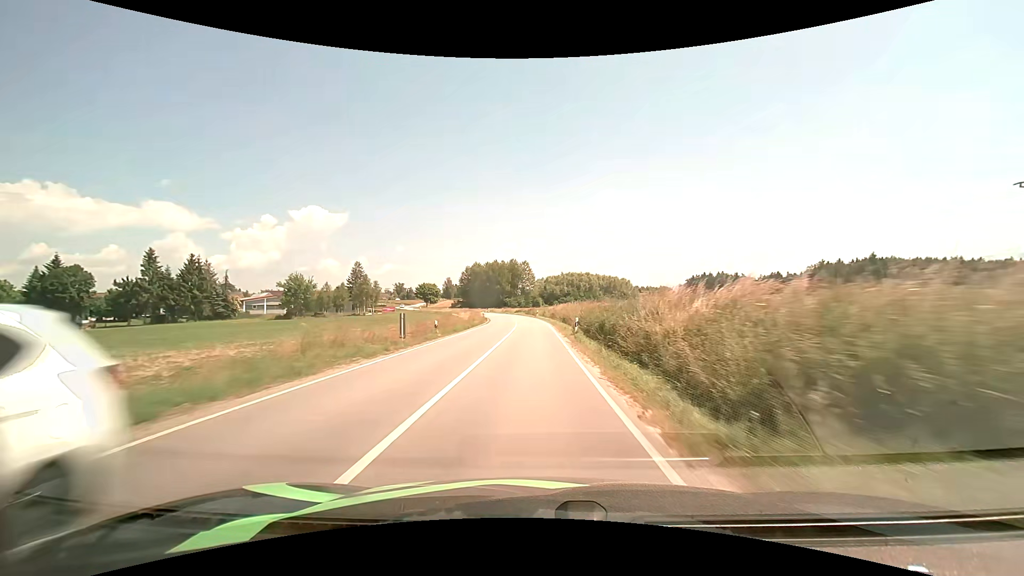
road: secondary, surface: asphalt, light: Day
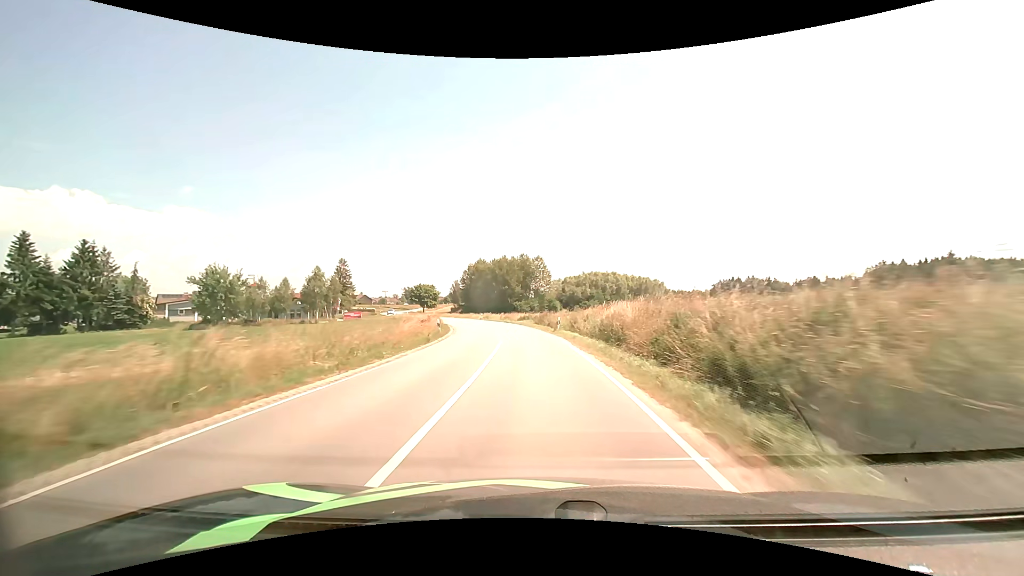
(-0.4, +36.7) m; -2°
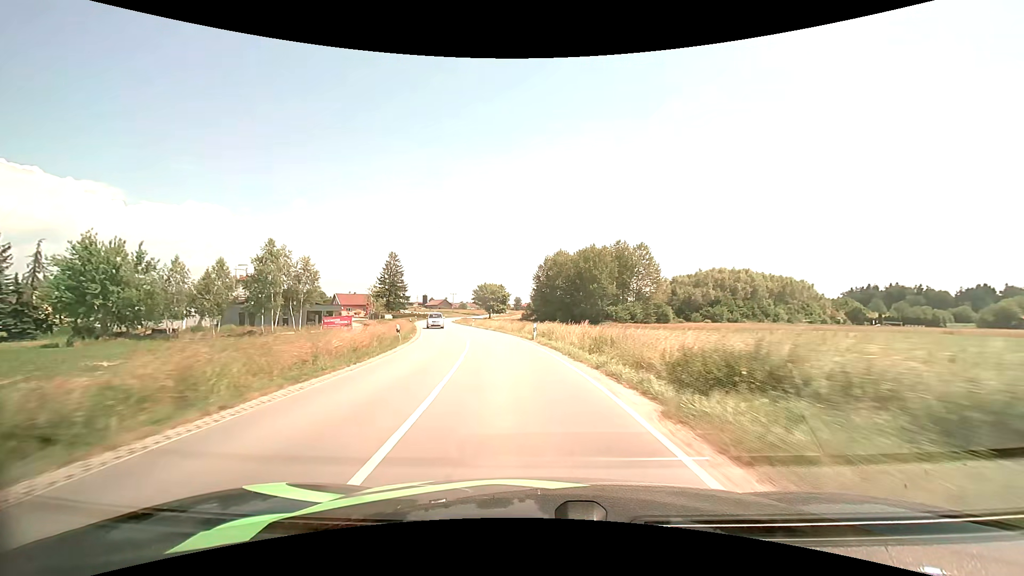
(-2.8, +44.0) m; -9°
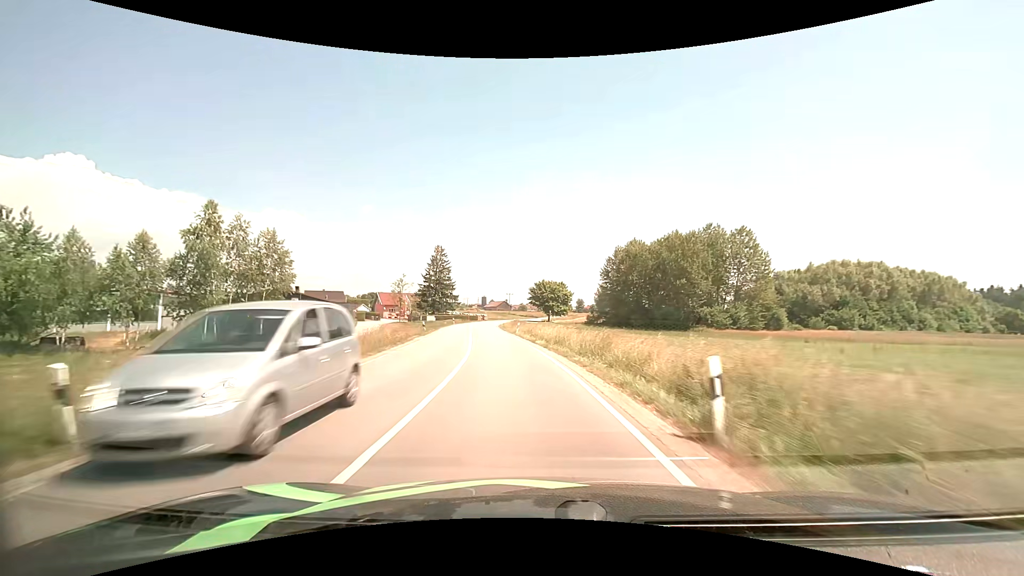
(-1.4, +22.0) m; -7°
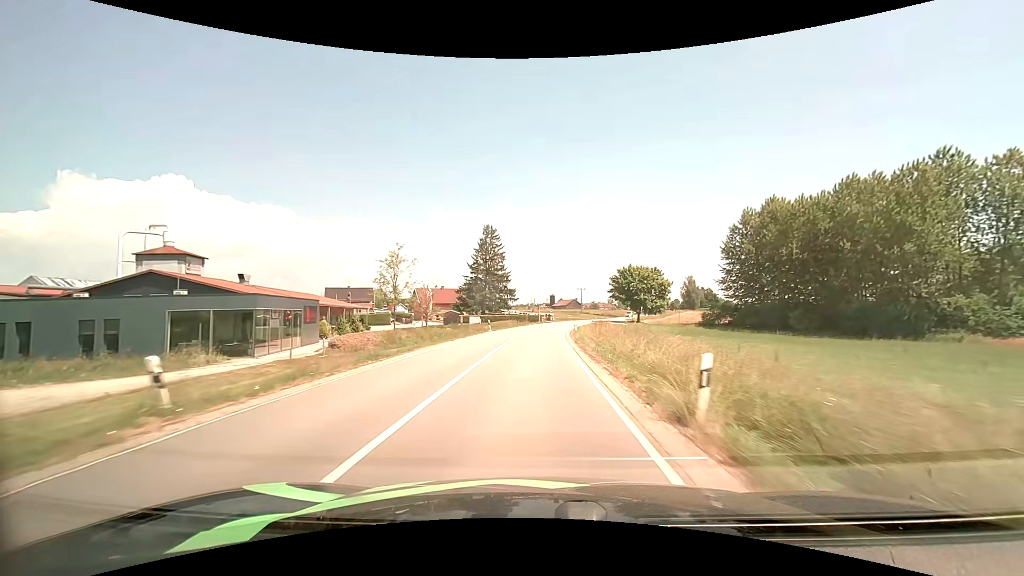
(-2.9, +34.9) m; -8°
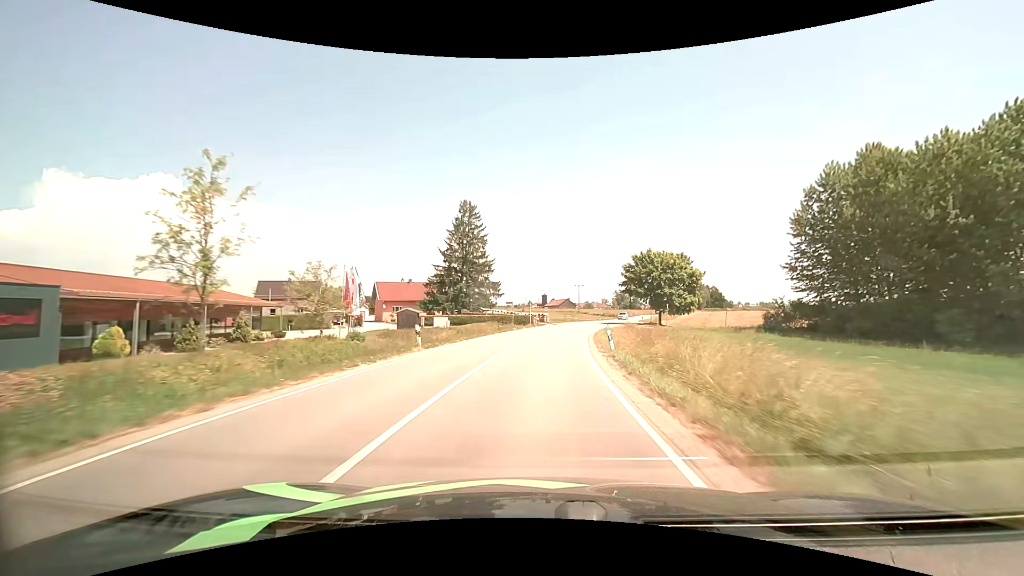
(-0.1, +24.2) m; 0°
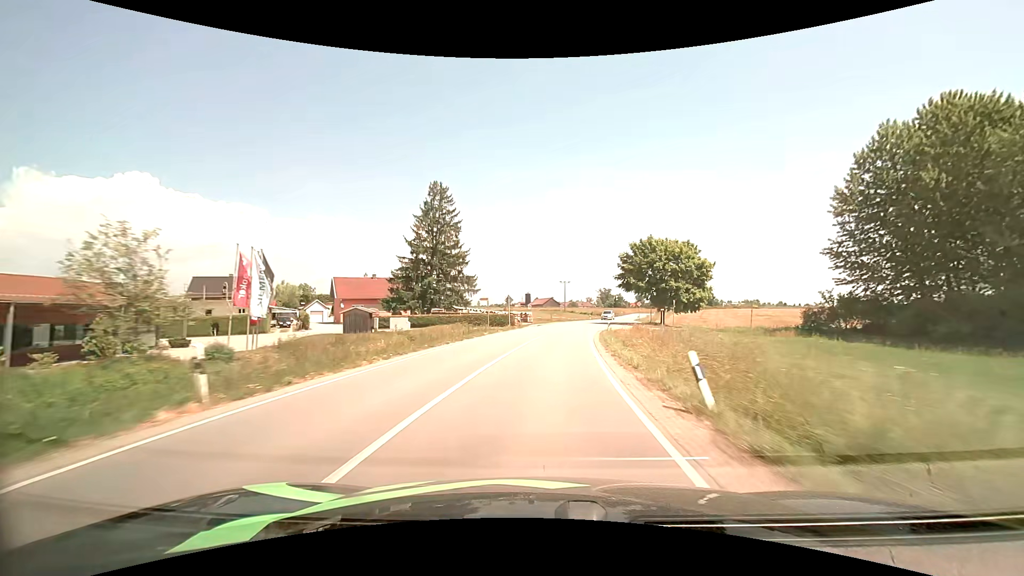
(+0.2, +12.0) m; +2°
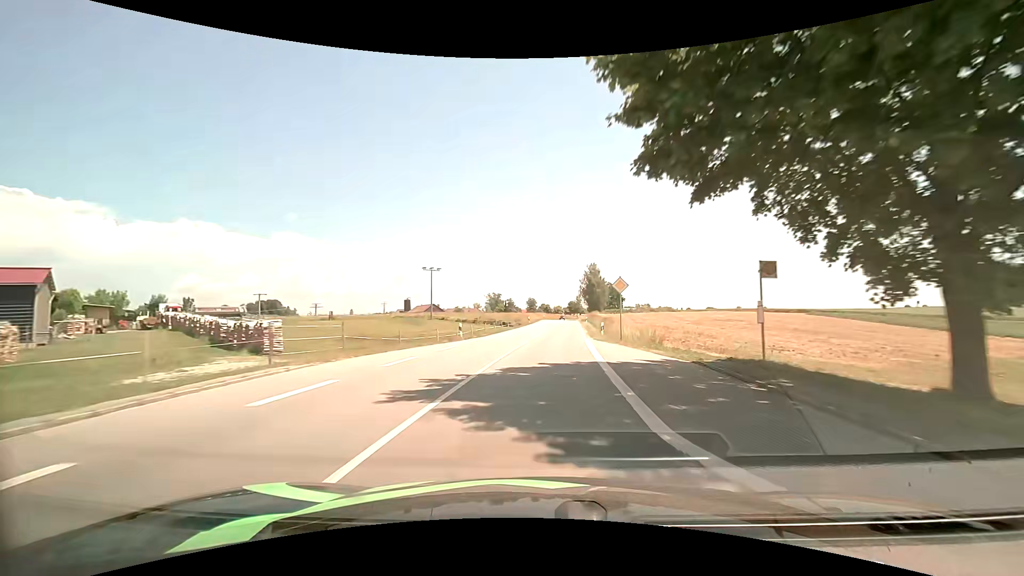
(+7.0, +59.8) m; +13°
(0, +10) (0, +20) (+1, +30) (+2, +40) (+3, +50) (+4, +60) (+4, +70) (+5, +80) (+6, +90) (+6, +100) m
